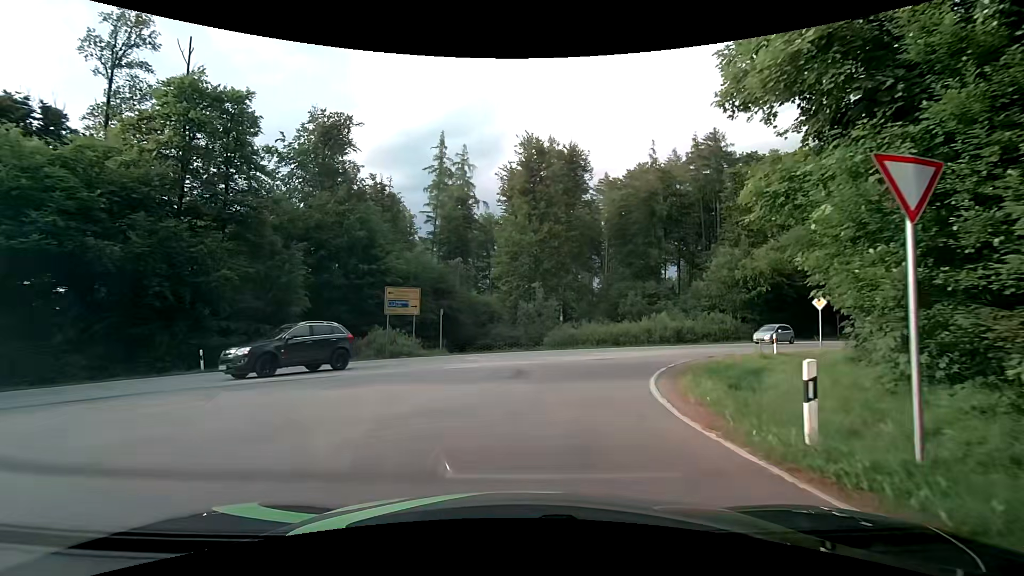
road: tertiary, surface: asphalt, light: Day
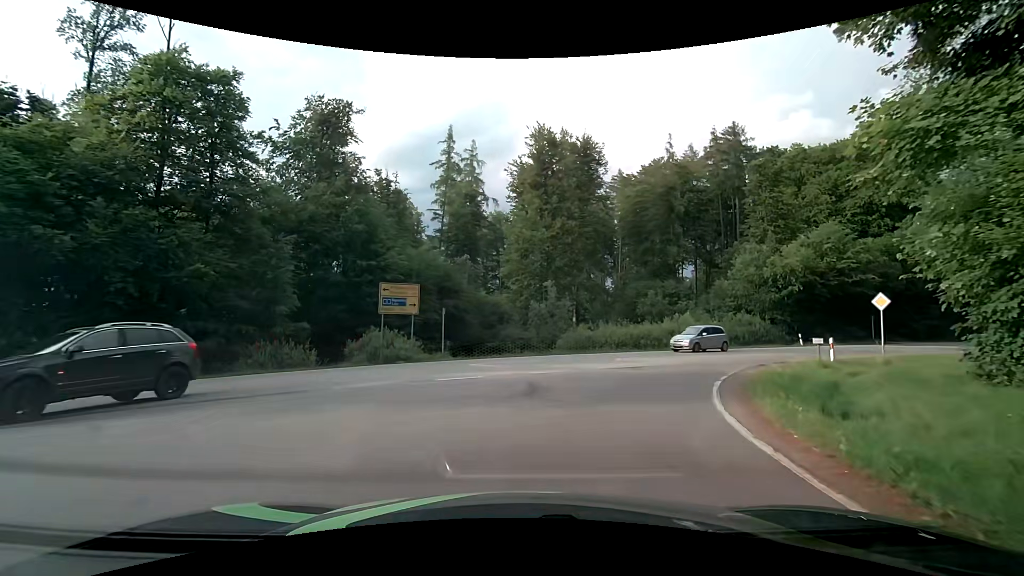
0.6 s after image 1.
(-0.1, +3.3) m; -1°
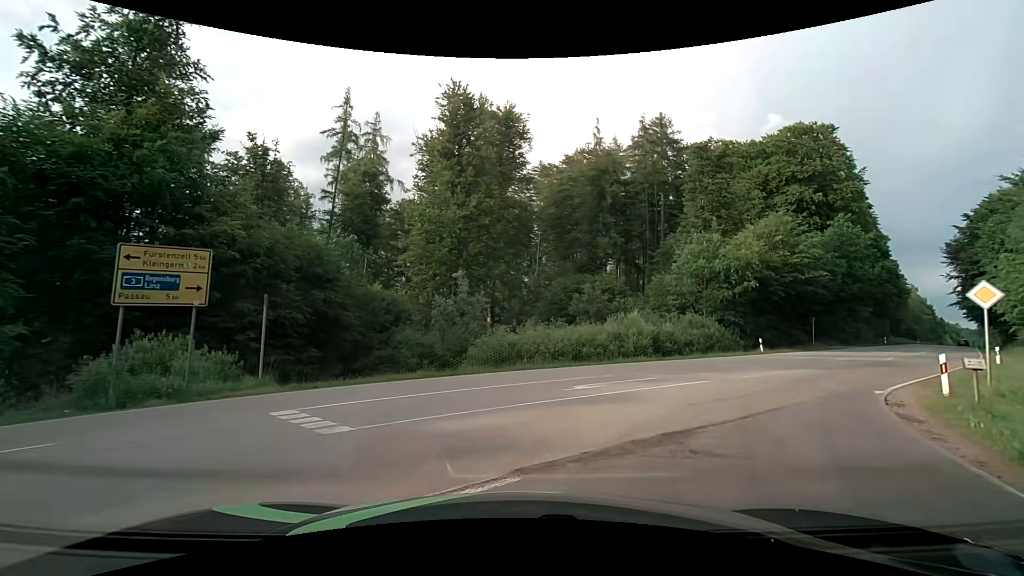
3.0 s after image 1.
(+0.4, +10.7) m; +8°
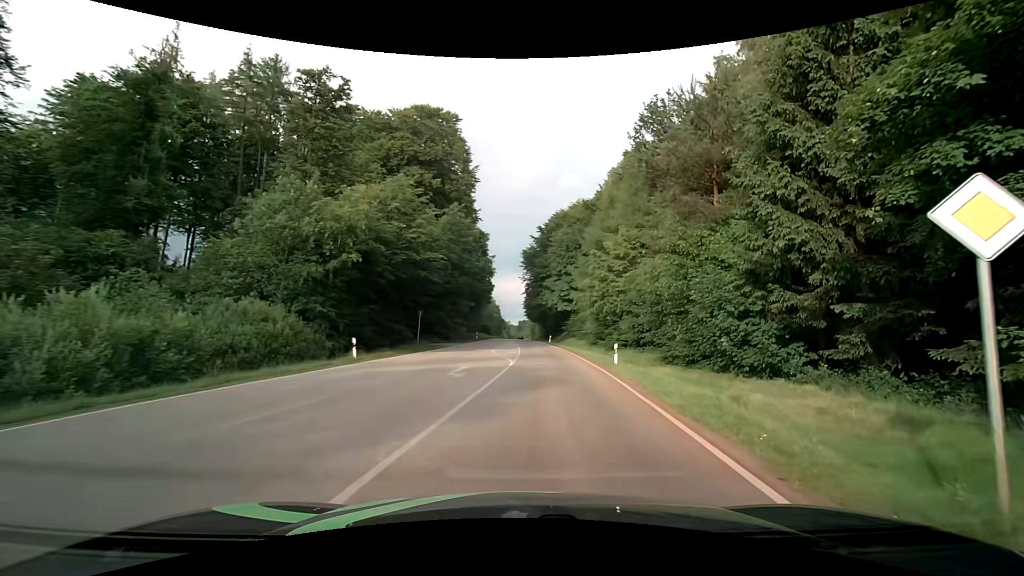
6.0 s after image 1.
(+6.2, +14.5) m; +43°
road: secondary
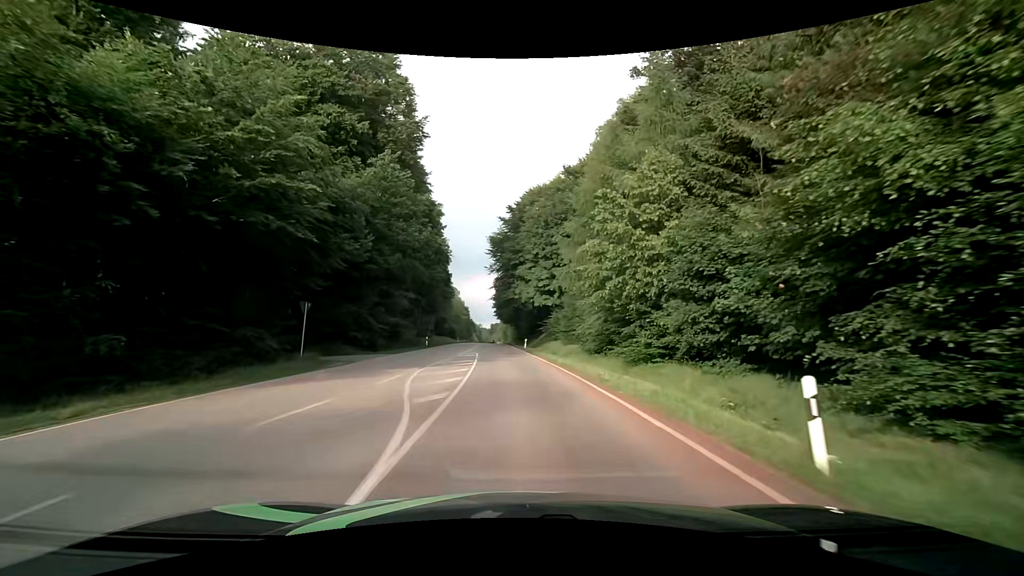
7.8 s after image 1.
(+1.1, +18.0) m; +4°
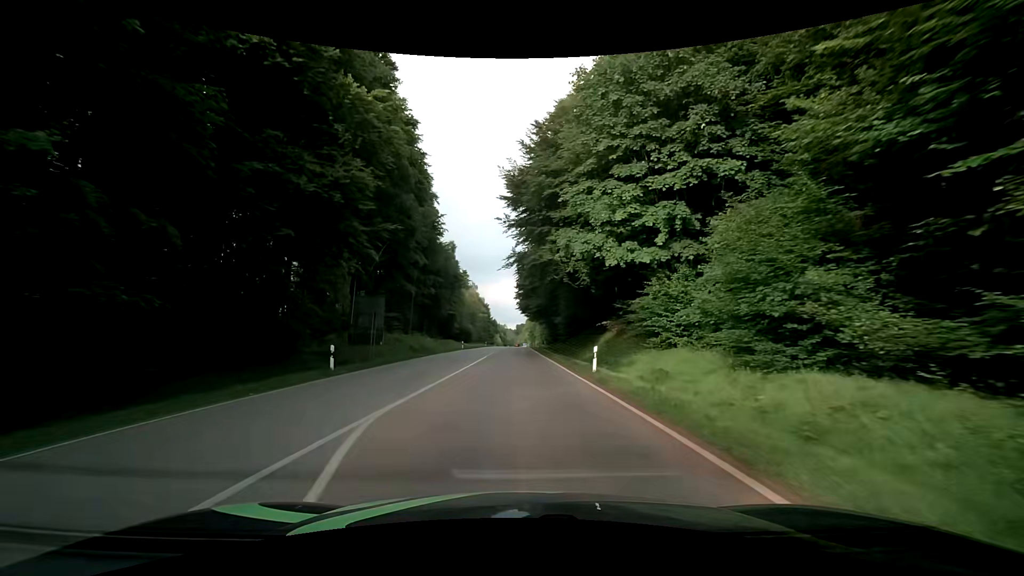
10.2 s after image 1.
(-0.8, +32.2) m; -2°
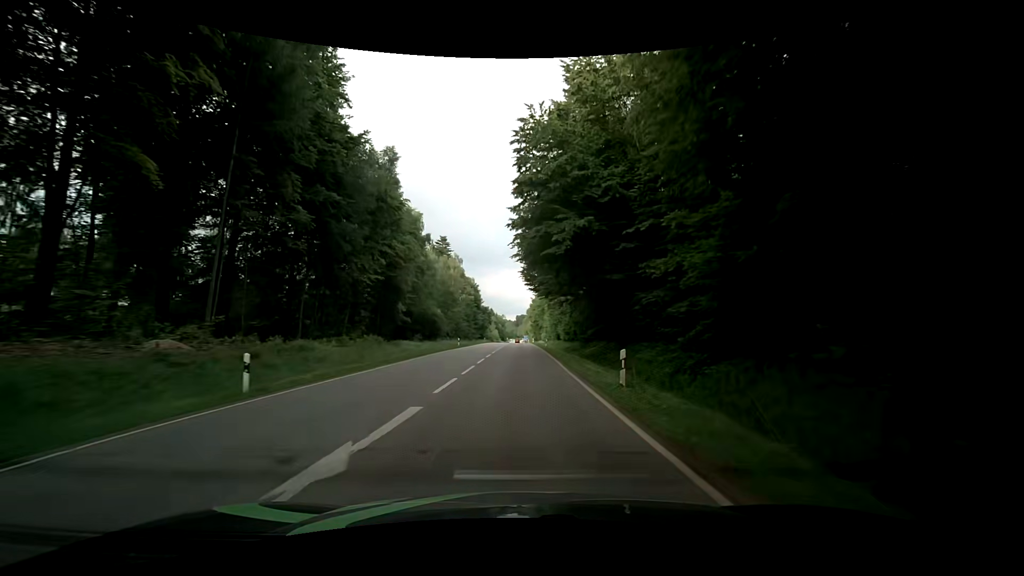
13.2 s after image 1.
(-0.2, +49.2) m; 0°
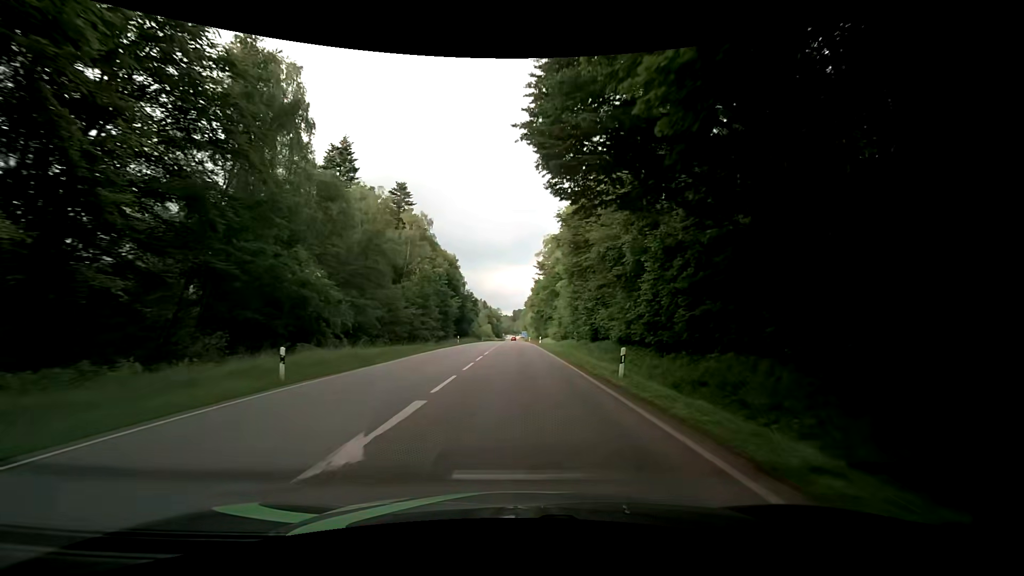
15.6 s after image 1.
(0.0, +42.5) m; 0°
(0, +10) (0, +20) (0, +30) (0, +40) (0, +50) (0, +60) (0, +70) (0, +80) (0, +90) (0, +100) m
